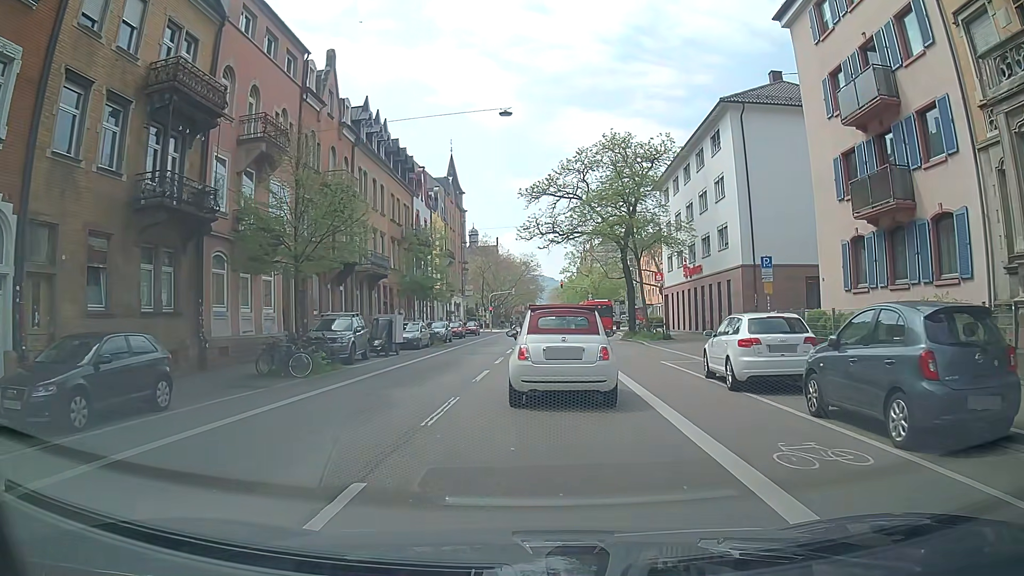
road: secondary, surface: asphalt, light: Day
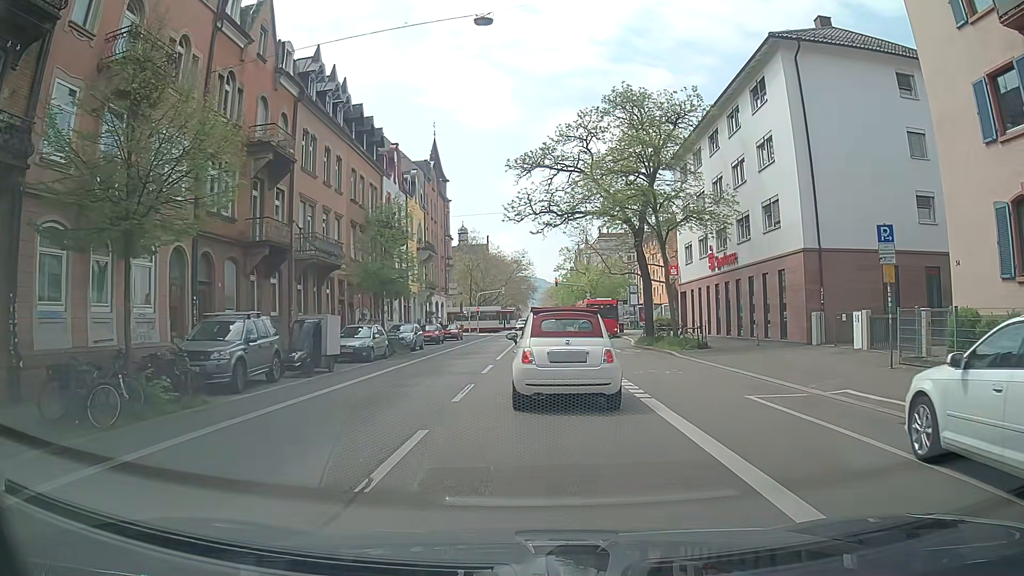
(0.0, +9.1) m; +1°
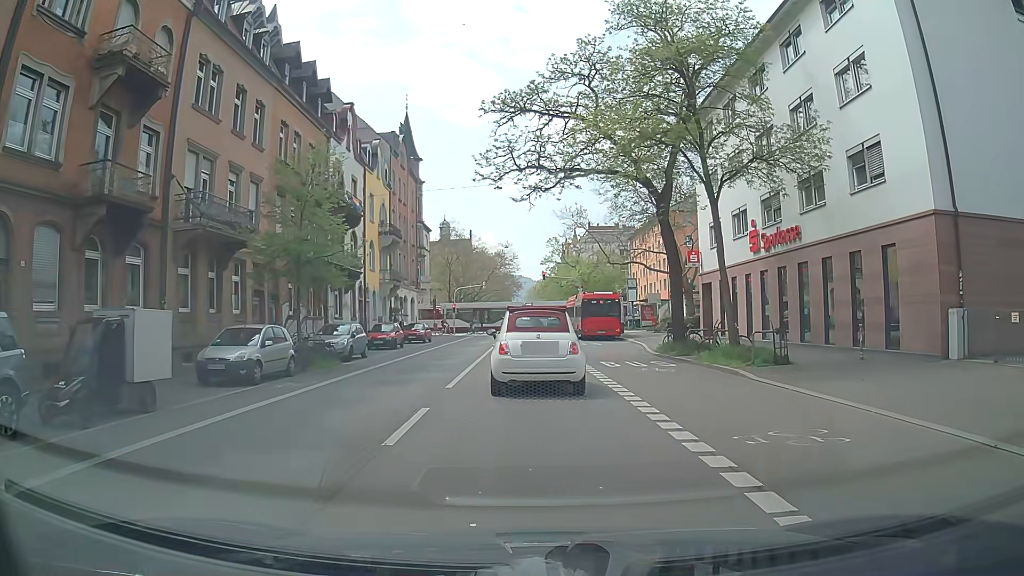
(-0.1, +10.0) m; -1°
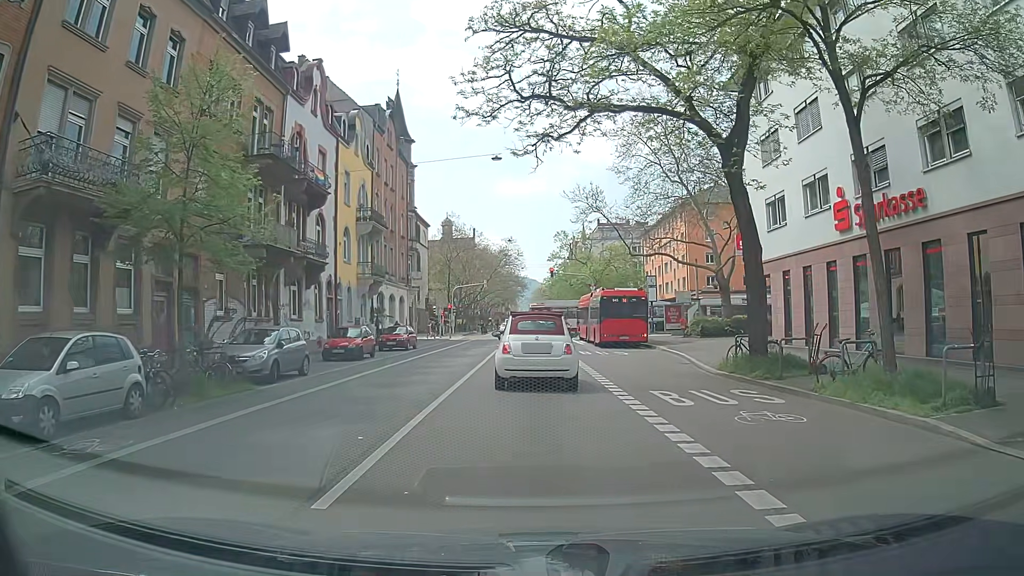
(+0.2, +8.3) m; +1°
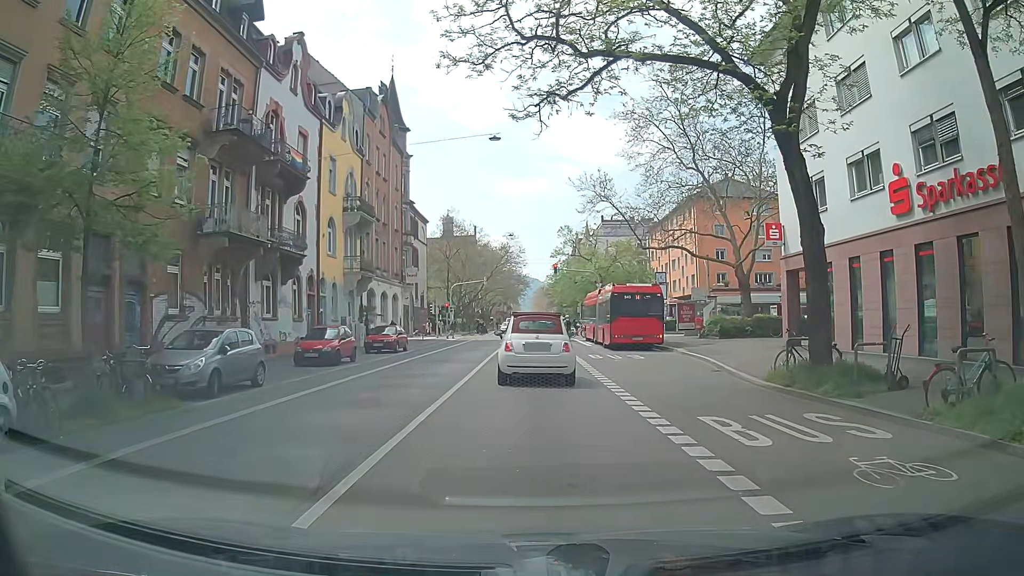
(0.0, +3.7) m; +2°
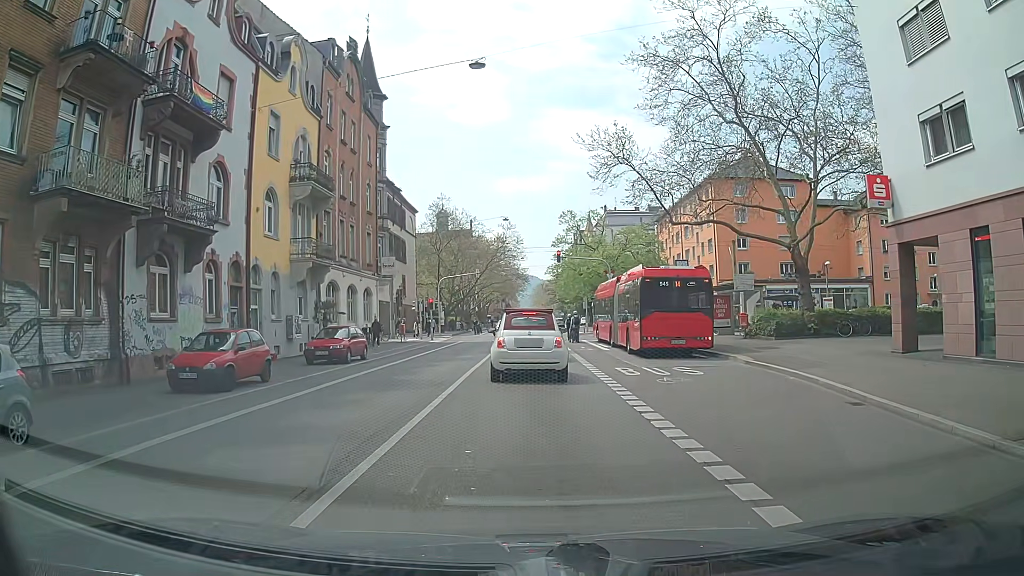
(-0.3, +8.9) m; -2°
